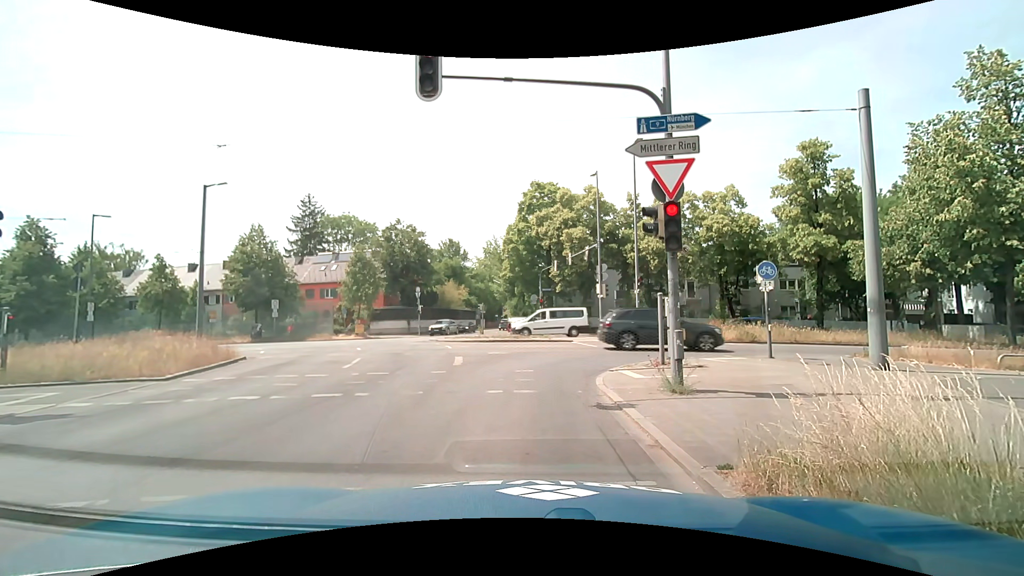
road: secondary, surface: asphalt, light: Day
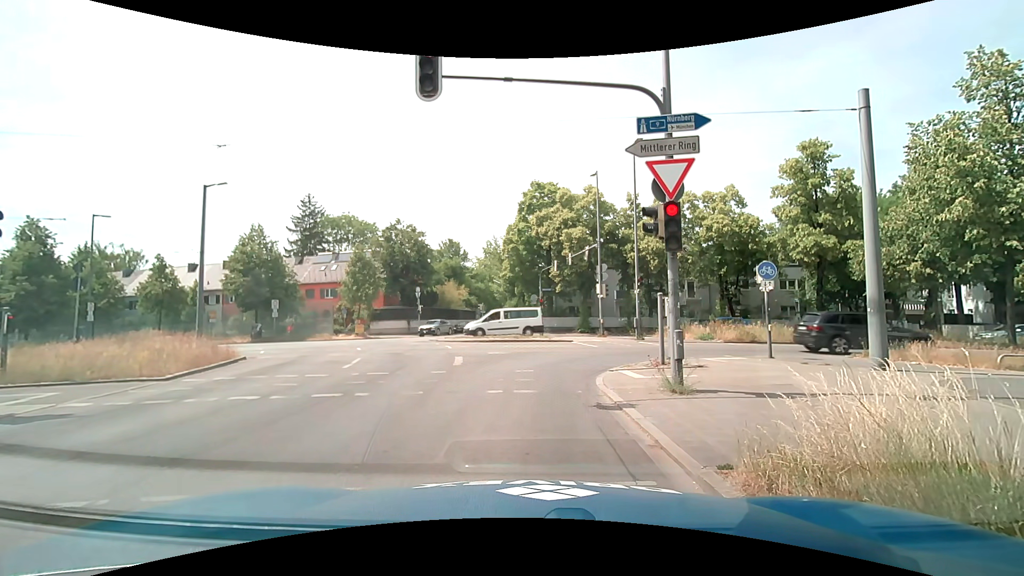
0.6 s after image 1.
(0.0, 0.0) m; 0°
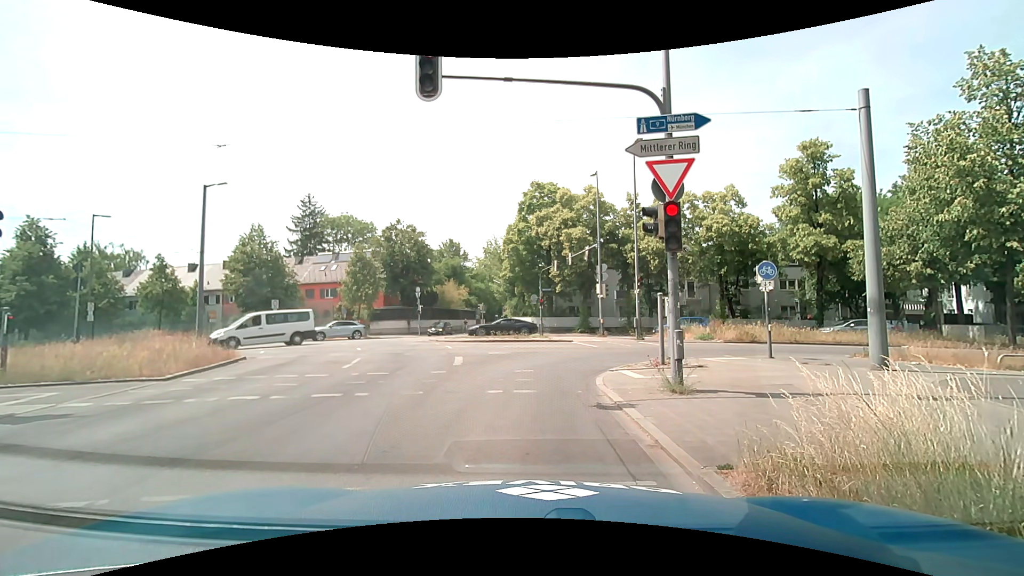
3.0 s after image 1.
(0.0, 0.0) m; 0°
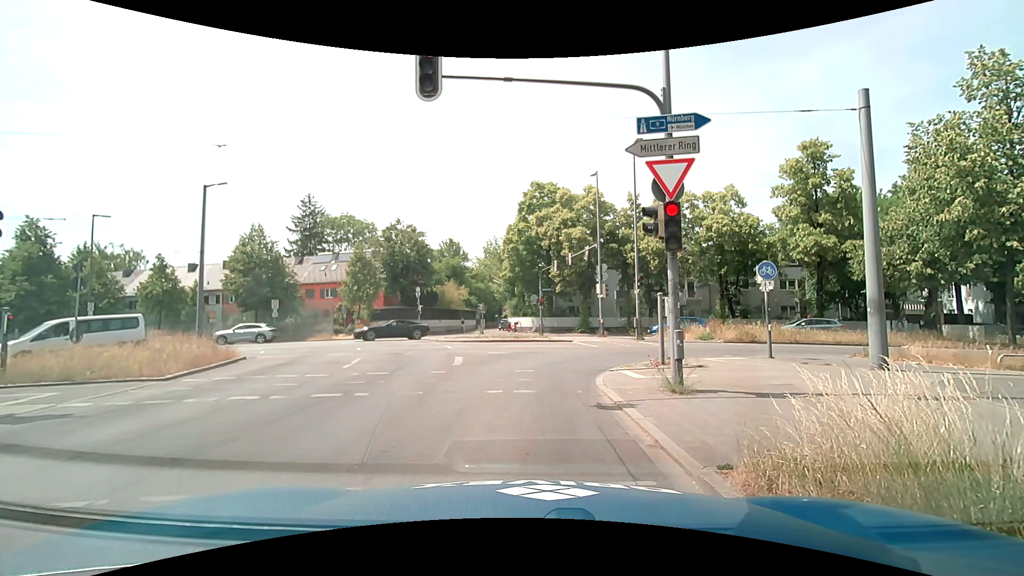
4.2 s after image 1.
(0.0, 0.0) m; 0°
